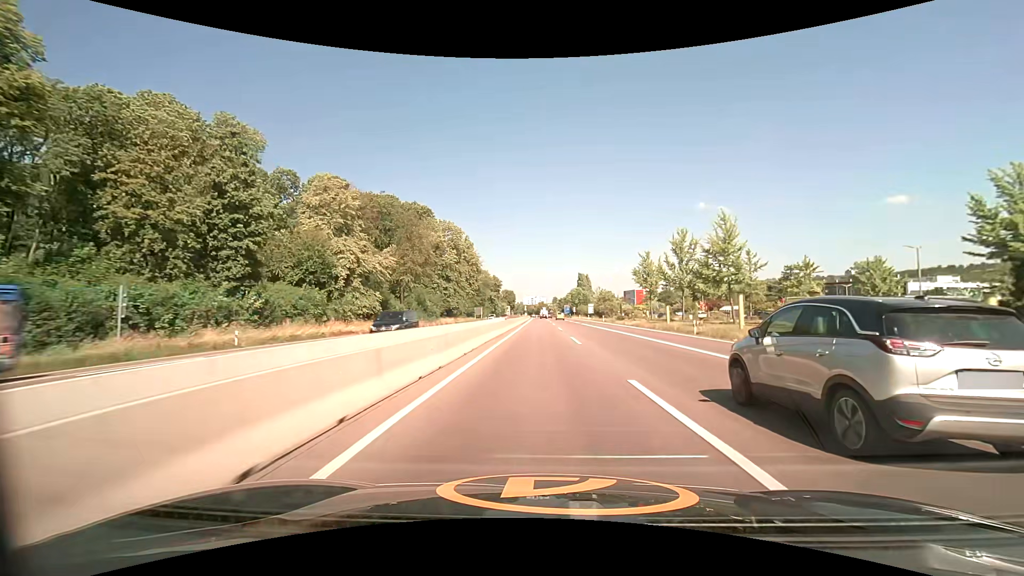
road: trunk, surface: asphalt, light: Day
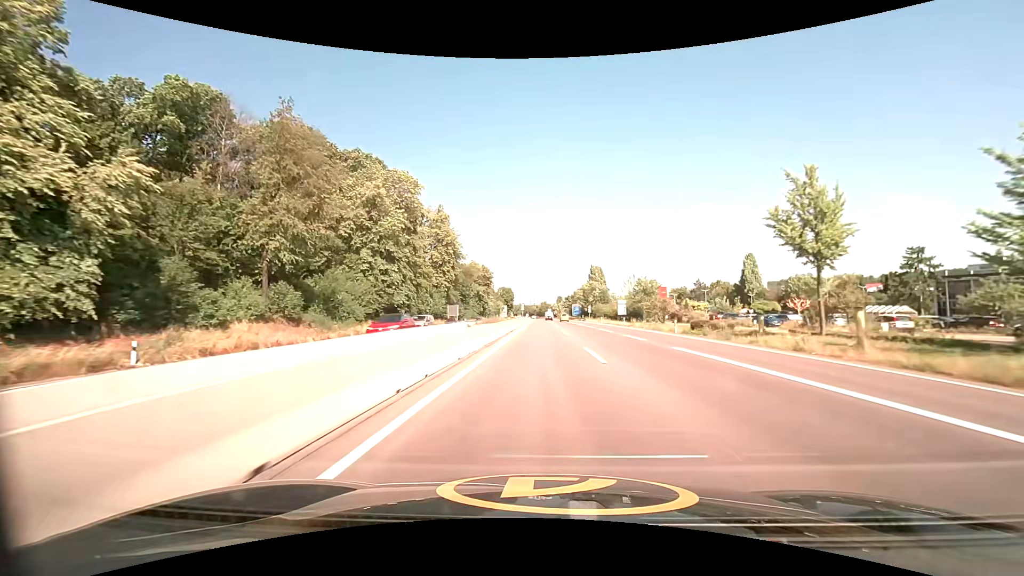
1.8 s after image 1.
(-0.1, +44.2) m; 0°
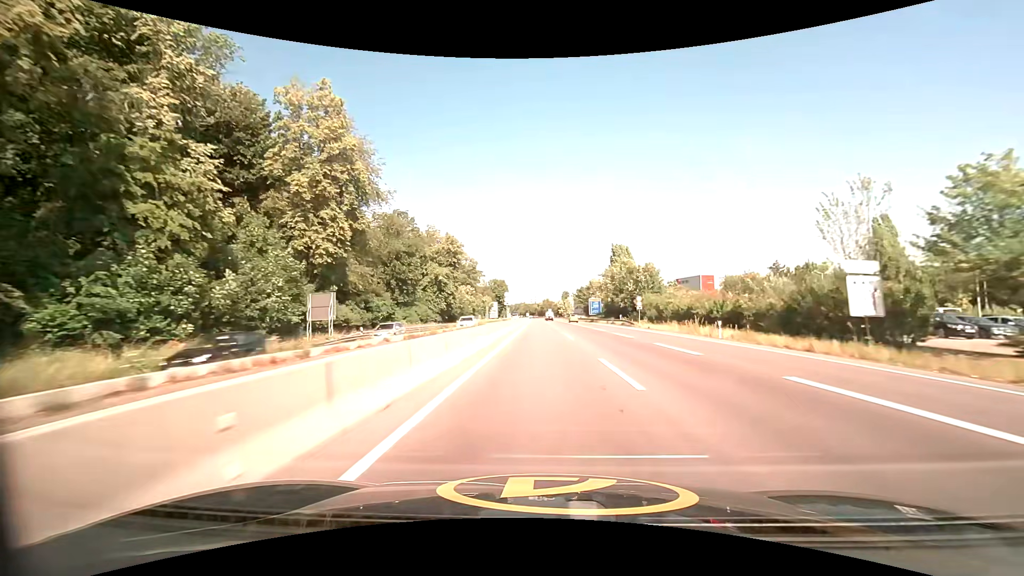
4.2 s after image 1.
(-0.1, +58.9) m; 0°
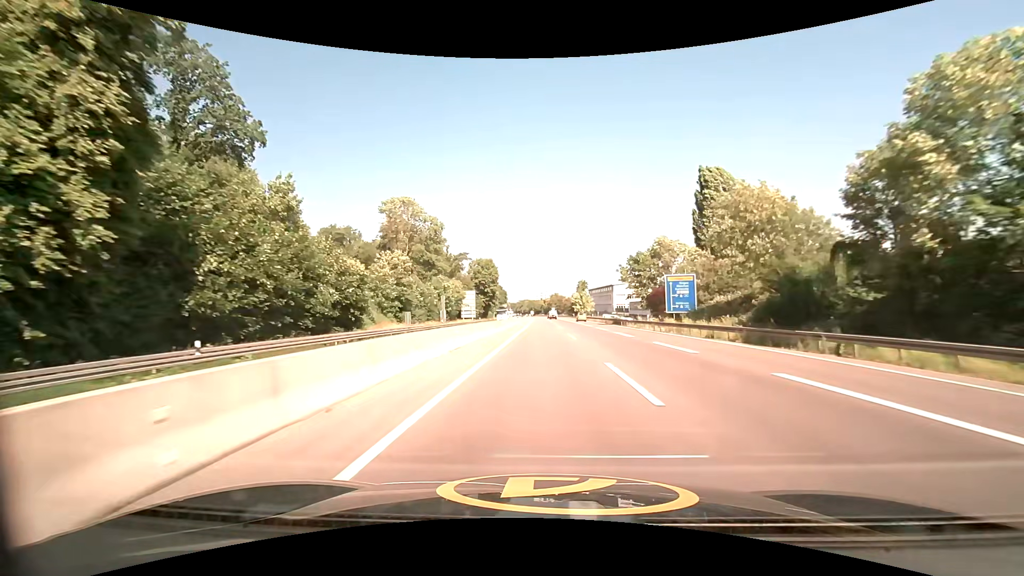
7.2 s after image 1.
(-0.5, +73.6) m; -1°
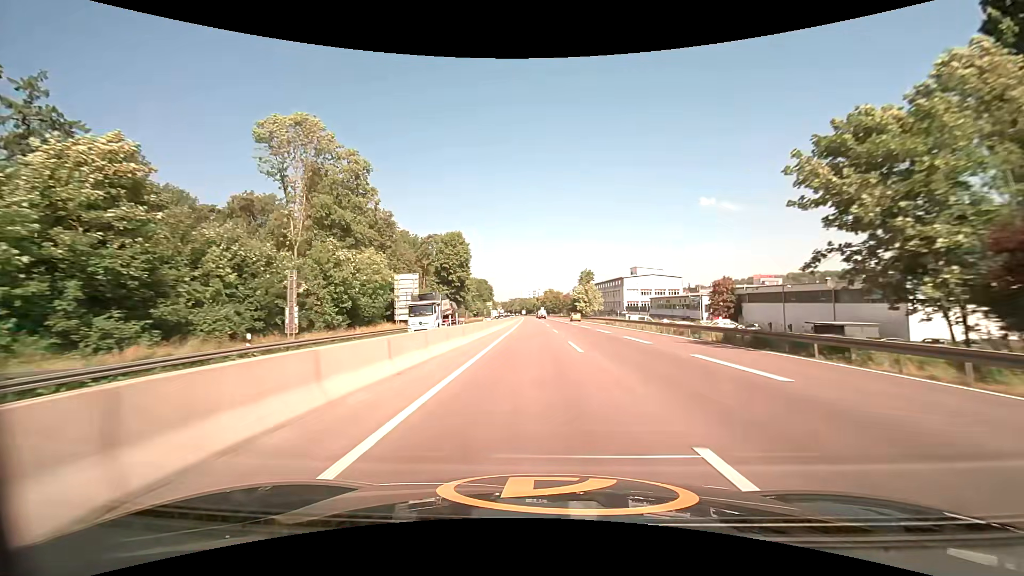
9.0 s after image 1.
(+0.2, +44.4) m; +1°
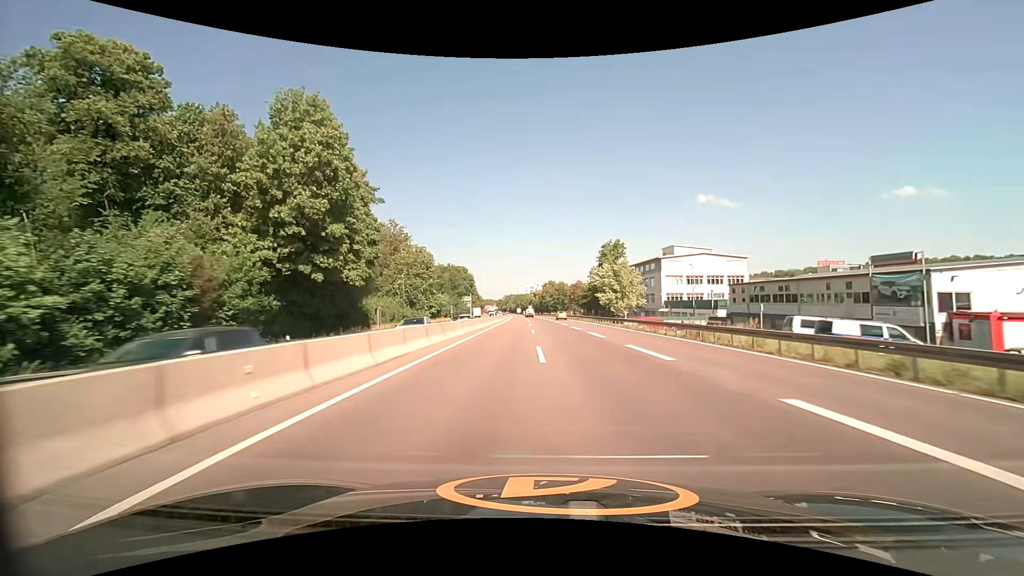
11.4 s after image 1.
(+0.3, +58.0) m; 0°
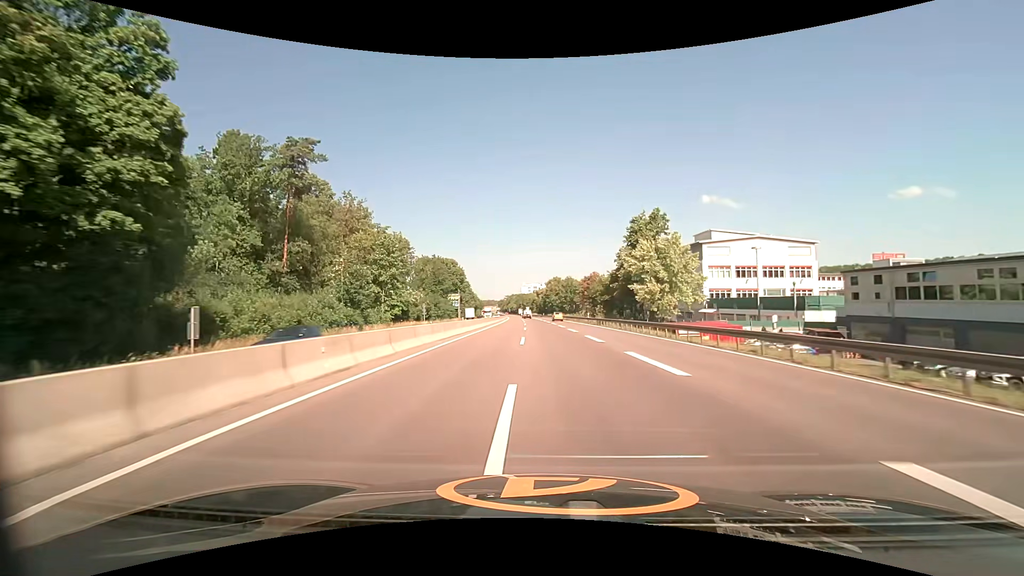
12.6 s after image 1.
(-0.1, +27.8) m; 0°
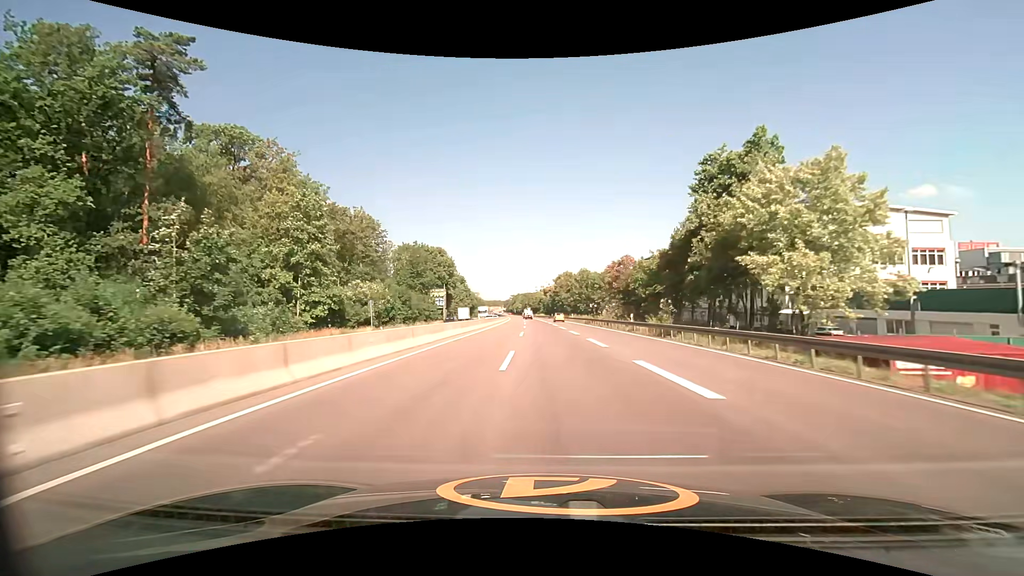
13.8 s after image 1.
(-0.2, +27.4) m; -1°
(0, +10) (0, +20) (0, +30) (0, +40) (0, +50) (-1, +60) (-1, +70) (-1, +80) (-1, +90) (-2, +100) m
